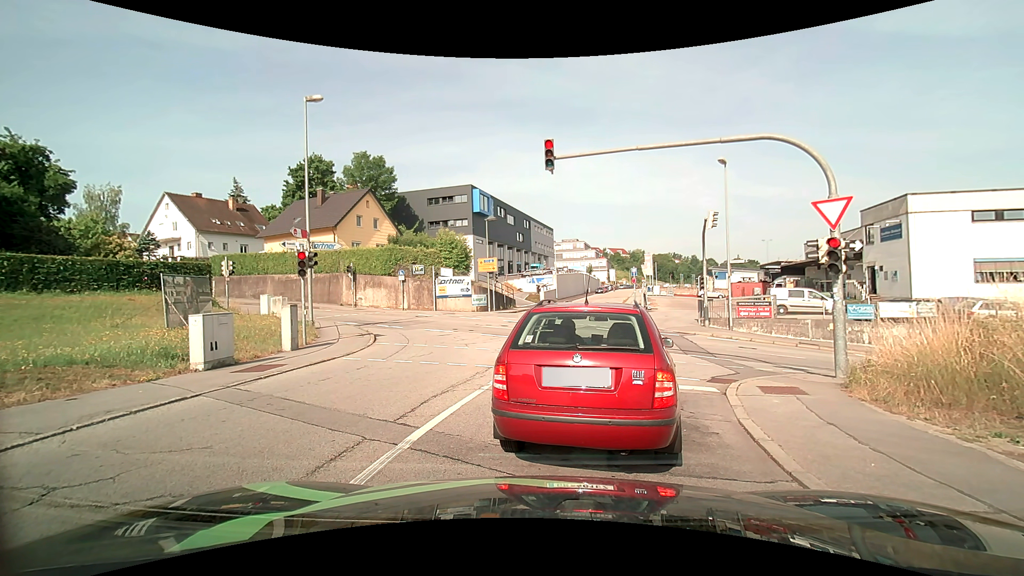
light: Day
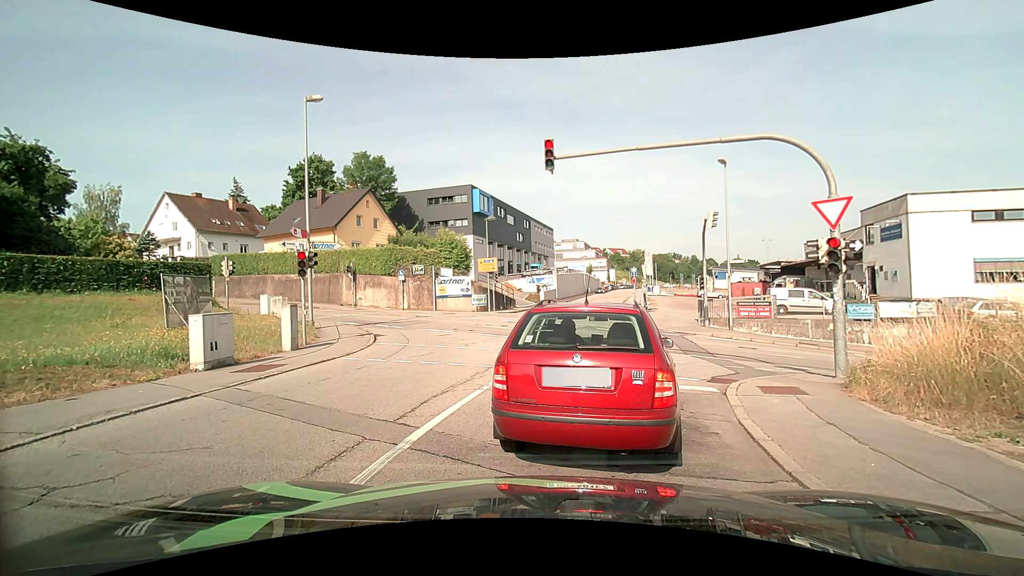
(0.0, 0.0) m; 0°
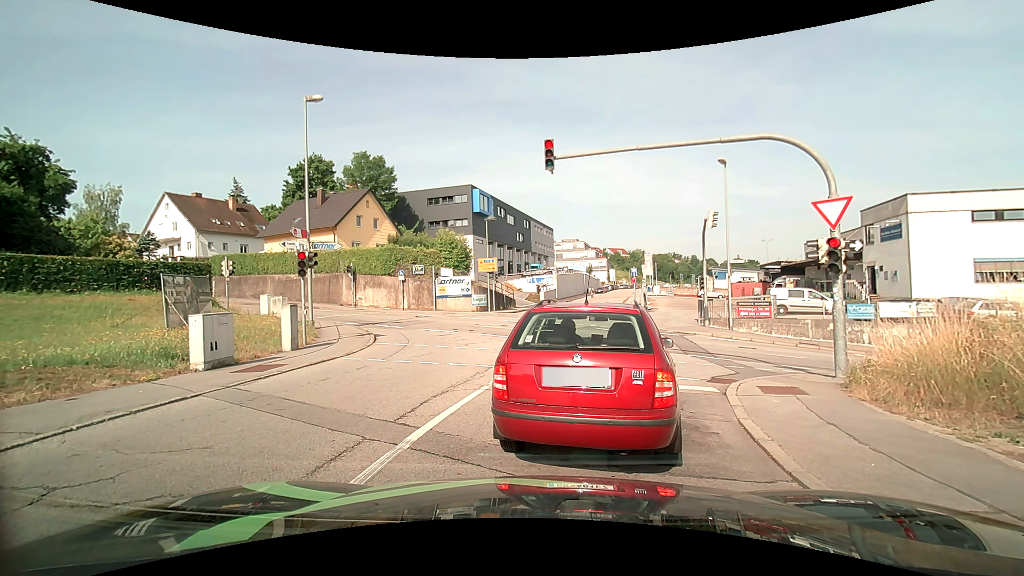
(0.0, 0.0) m; 0°
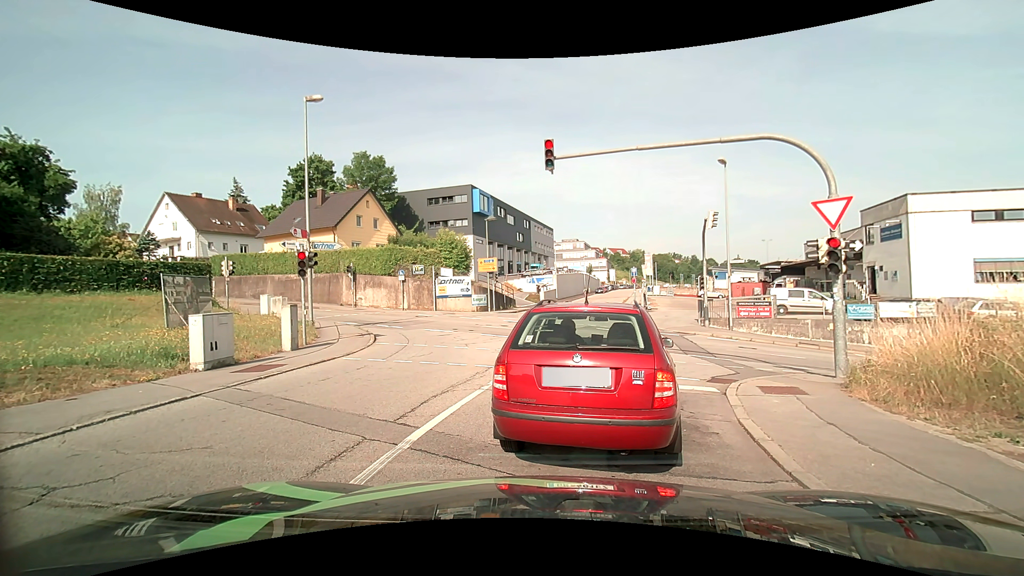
(0.0, 0.0) m; 0°
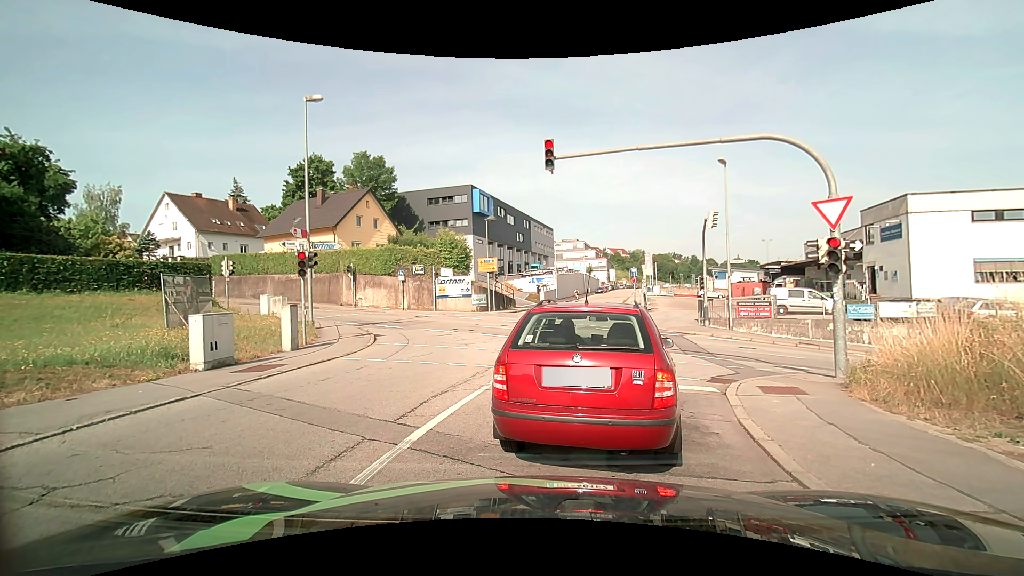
(0.0, 0.0) m; 0°
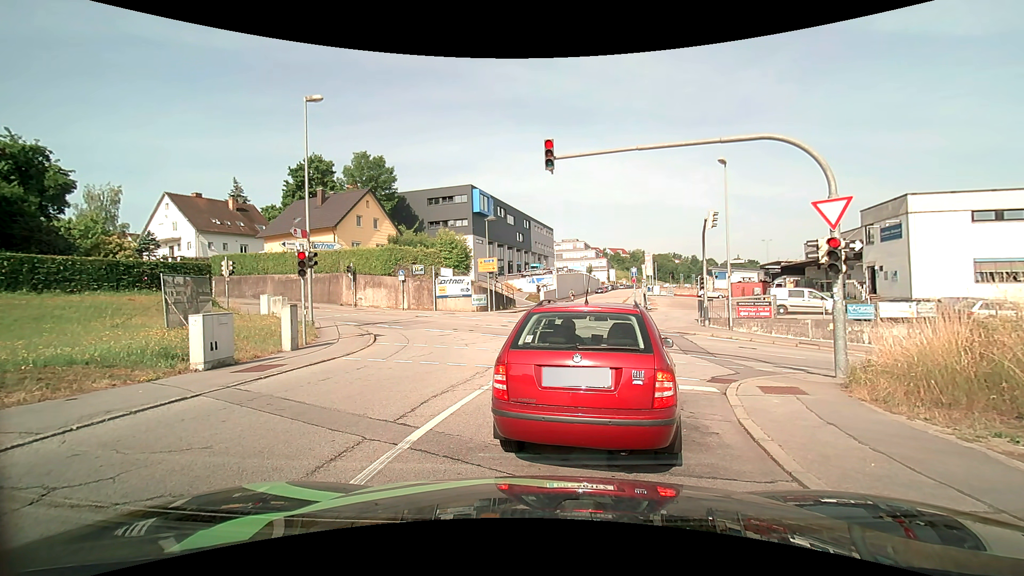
(0.0, 0.0) m; 0°
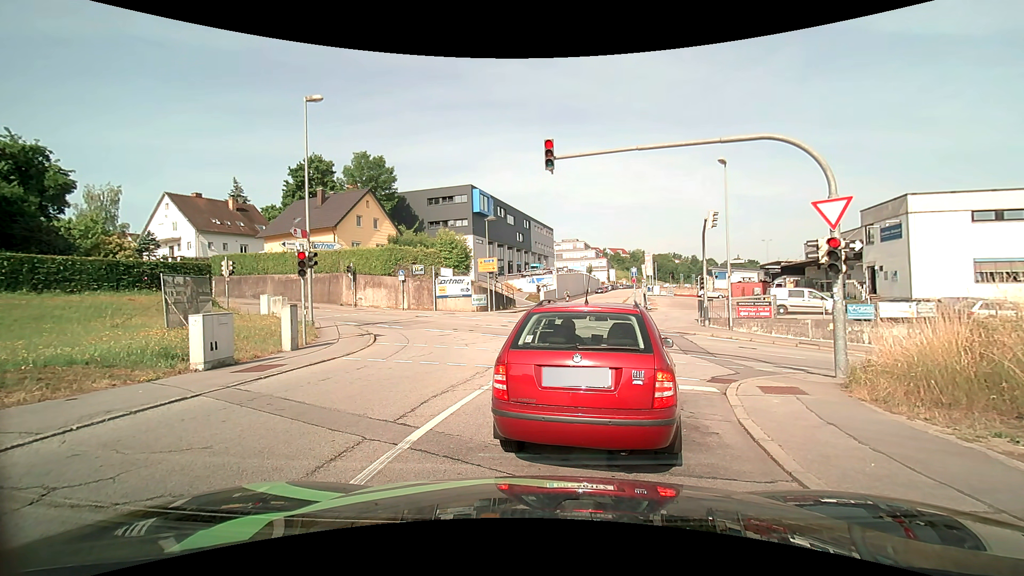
(0.0, 0.0) m; 0°
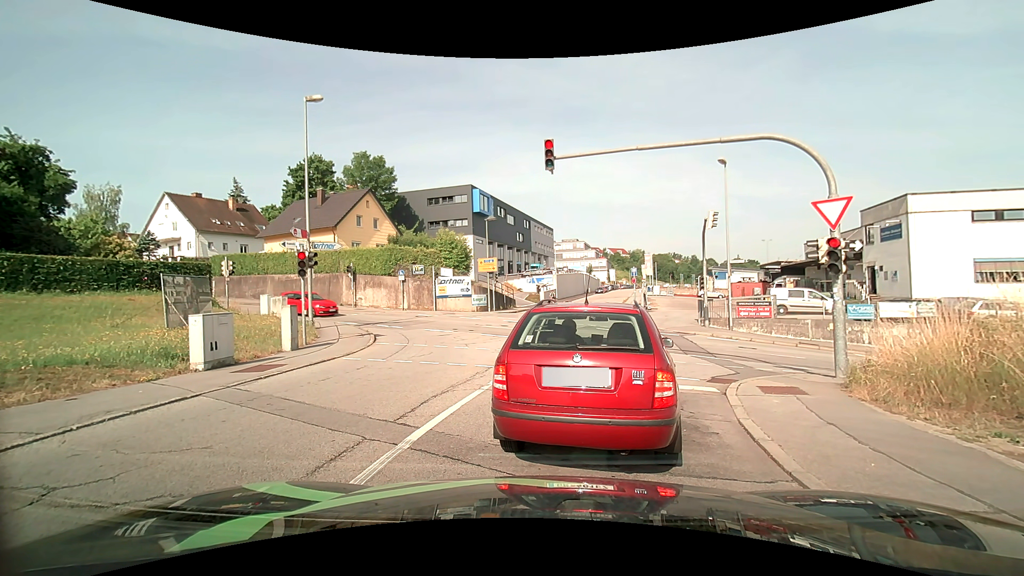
(0.0, 0.0) m; 0°
(0, +10) (+1, +20) (+2, +30) (+3, +40) (+5, +50) (+7, +59) (+9, +69) (+11, +79) (+13, +89) (+15, +99) m
